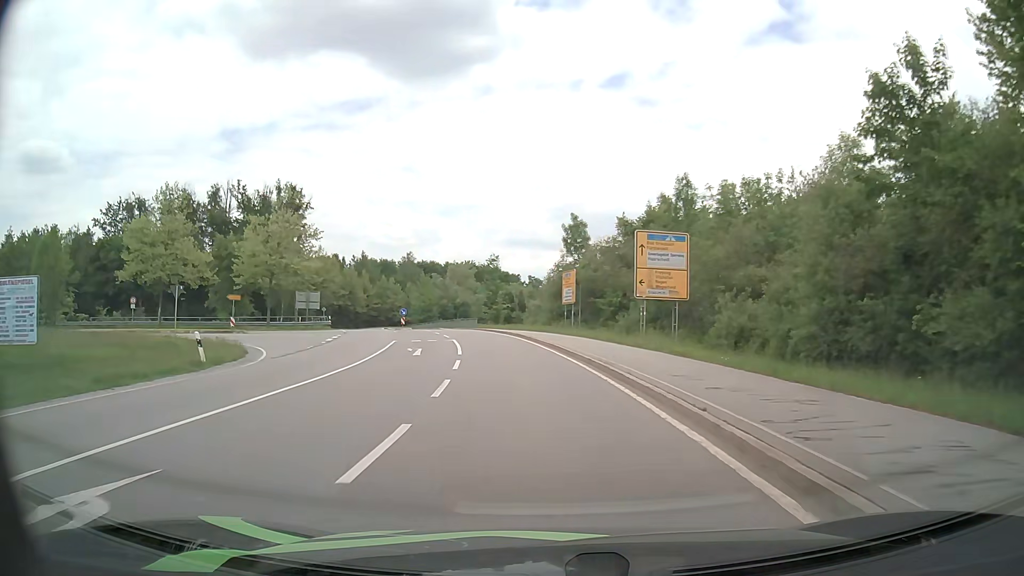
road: secondary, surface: asphalt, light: Day
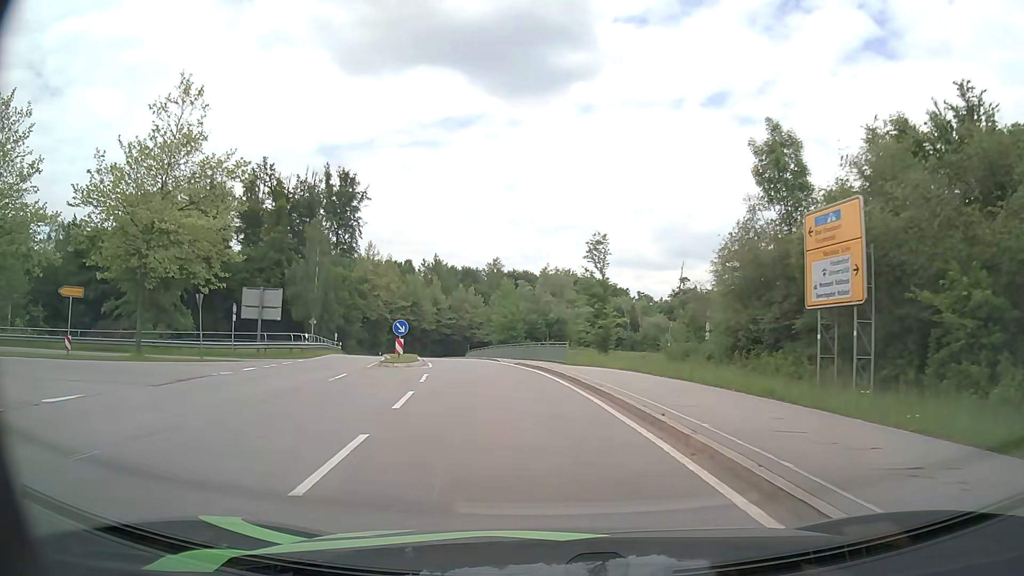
(-2.3, +32.0) m; -8°
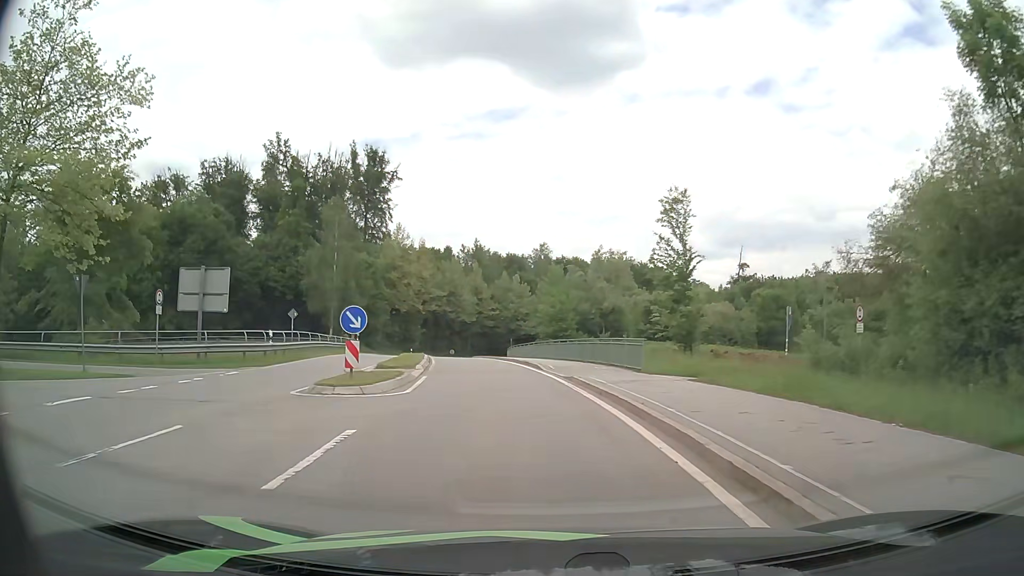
(-0.5, +12.2) m; -4°
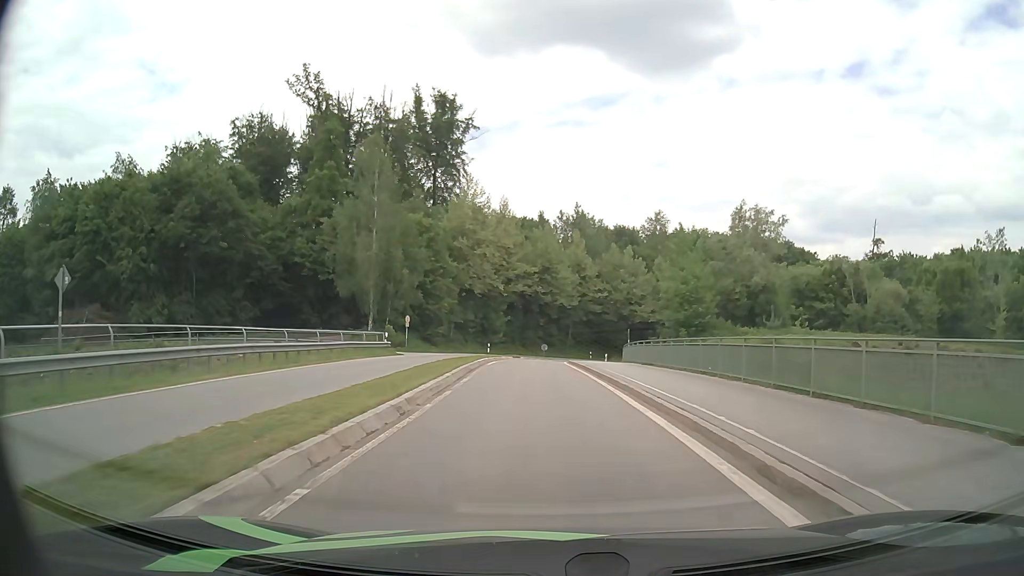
(-2.0, +24.3) m; -9°
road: primary_link
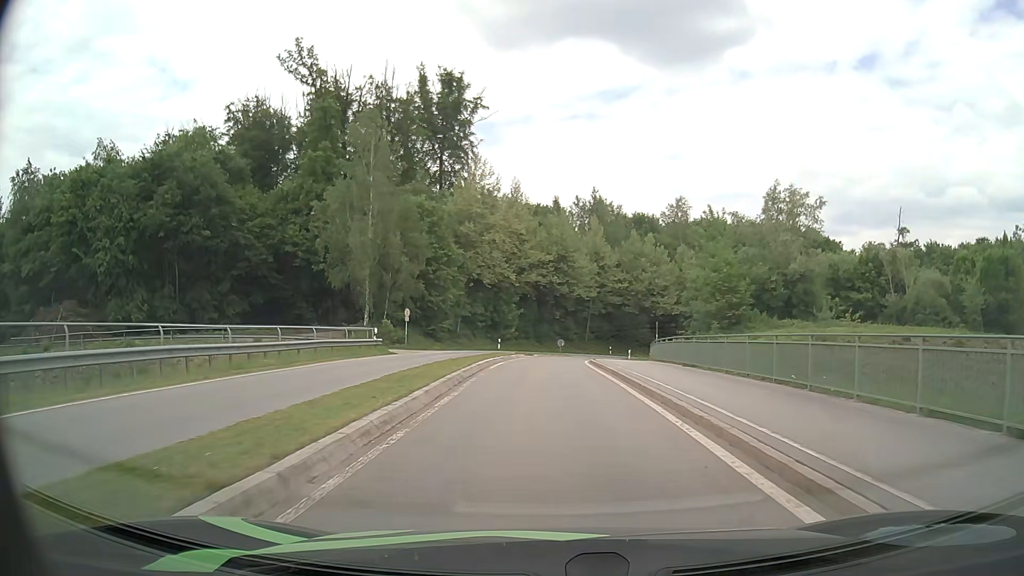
(-0.1, +6.2) m; -2°
(0, +10) (0, +20) (0, +30) (0, +40) (+2, +50) (+4, +60) (+9, +68) (+14, +77) (+22, +83) (+30, +89) m
